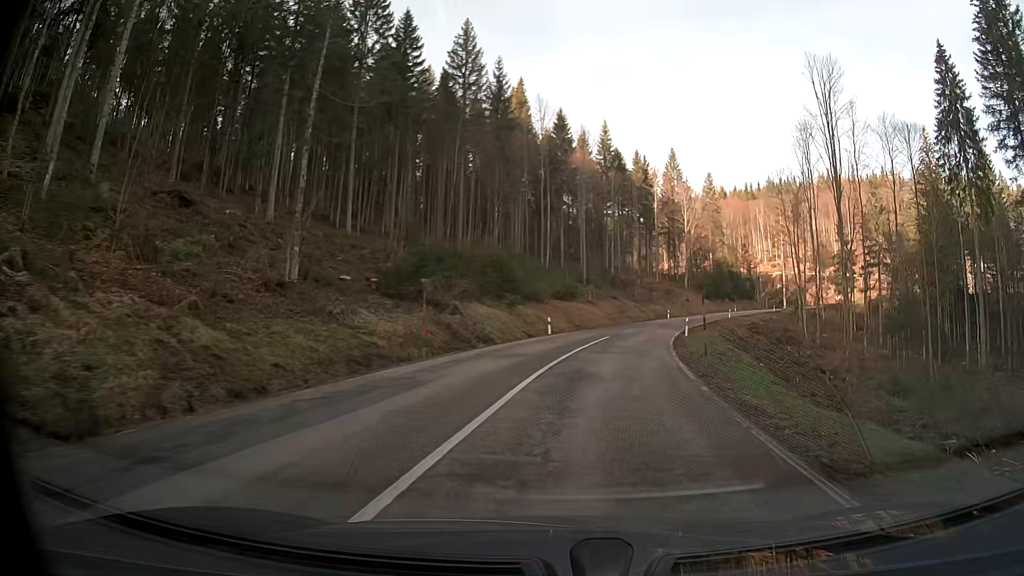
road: secondary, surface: asphalt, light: Day
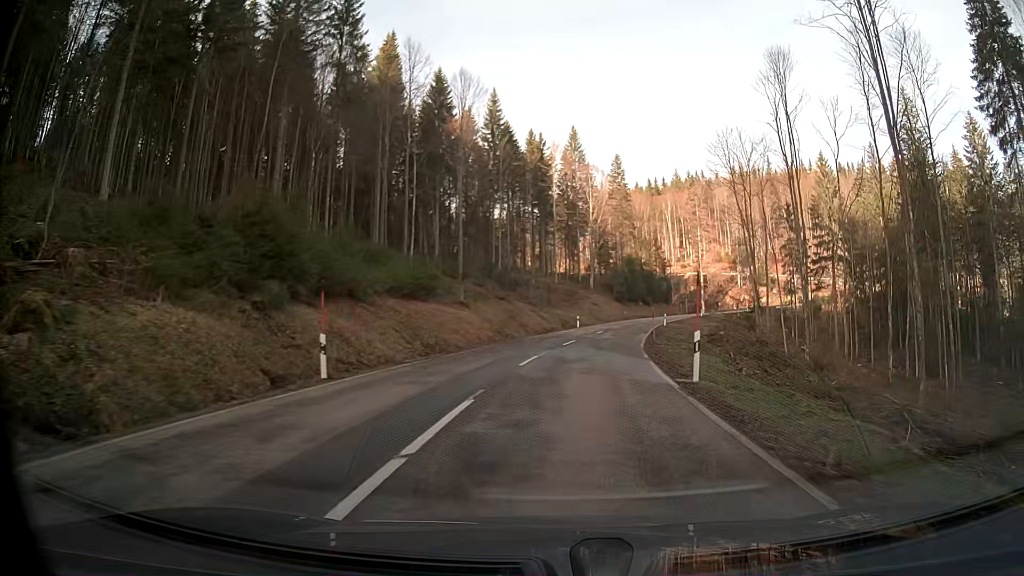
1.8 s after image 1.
(+2.1, +25.9) m; +9°
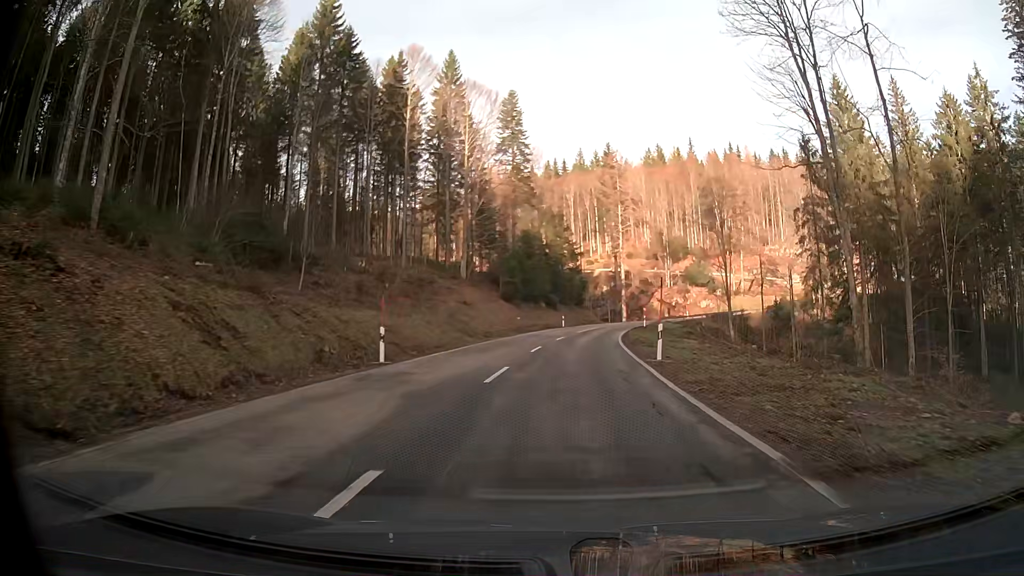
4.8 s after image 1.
(+3.9, +44.1) m; +10°
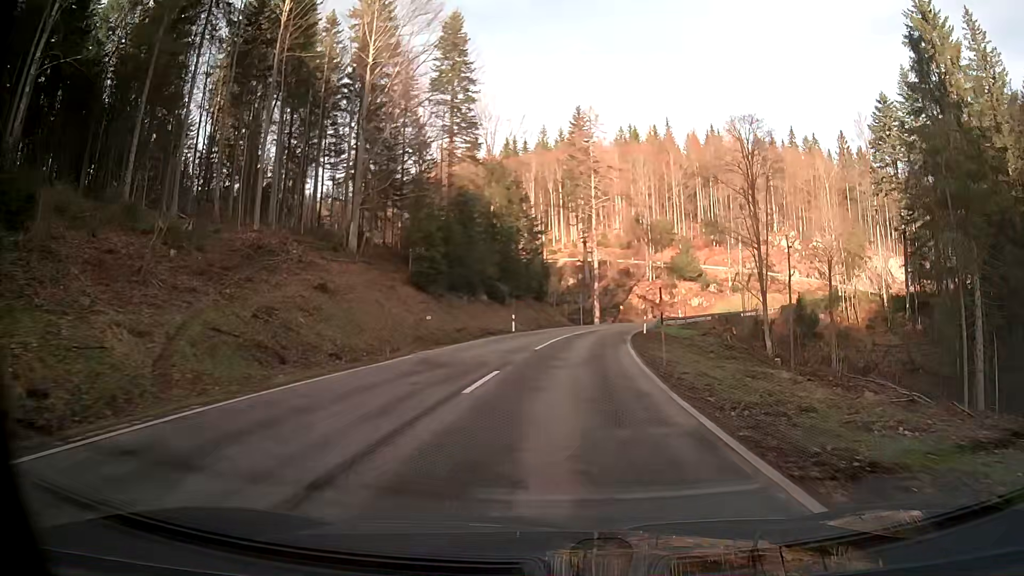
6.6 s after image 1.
(+0.7, +25.9) m; +3°
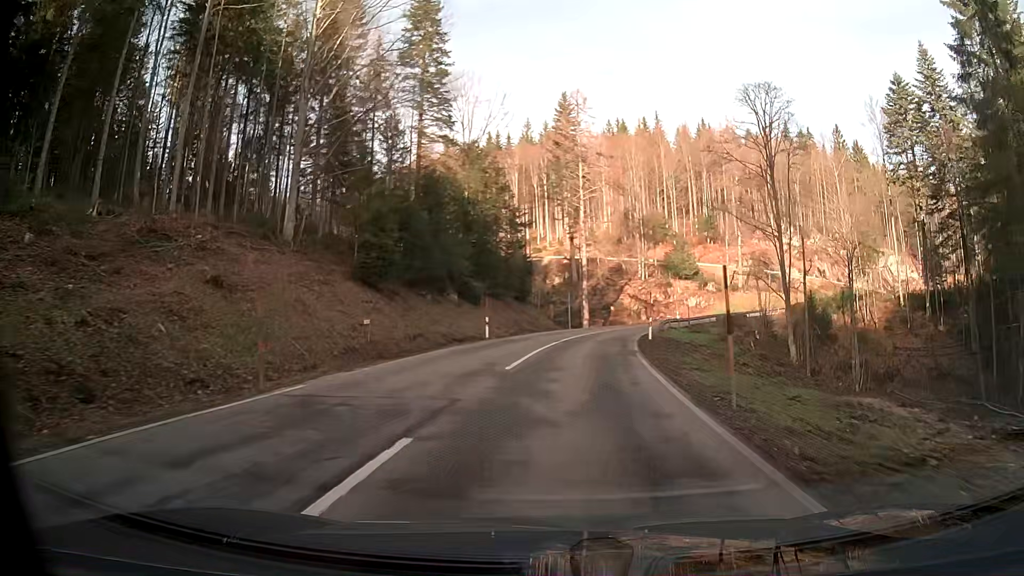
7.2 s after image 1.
(+0.1, +8.3) m; +1°
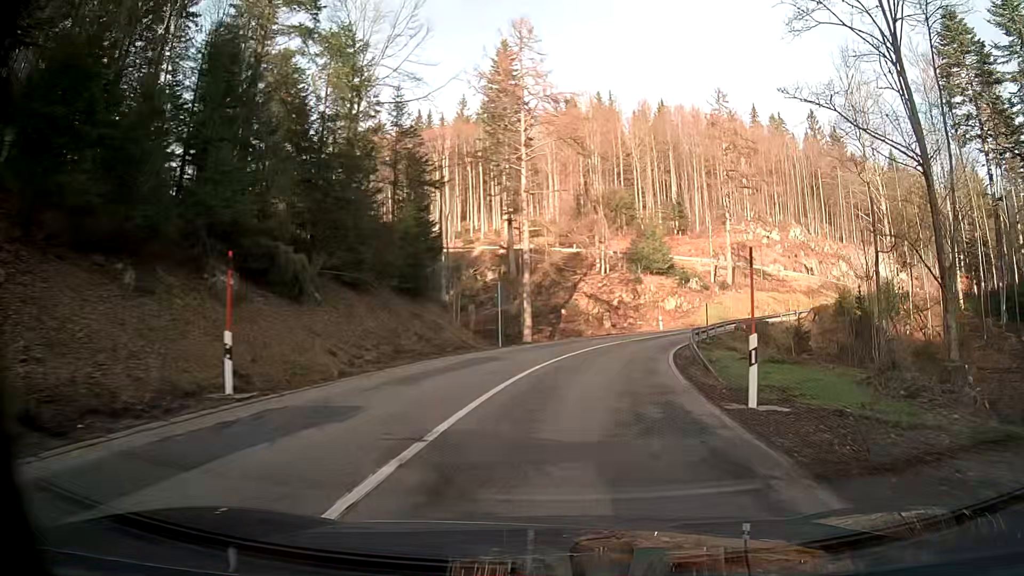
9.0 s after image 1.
(+1.0, +24.1) m; +6°
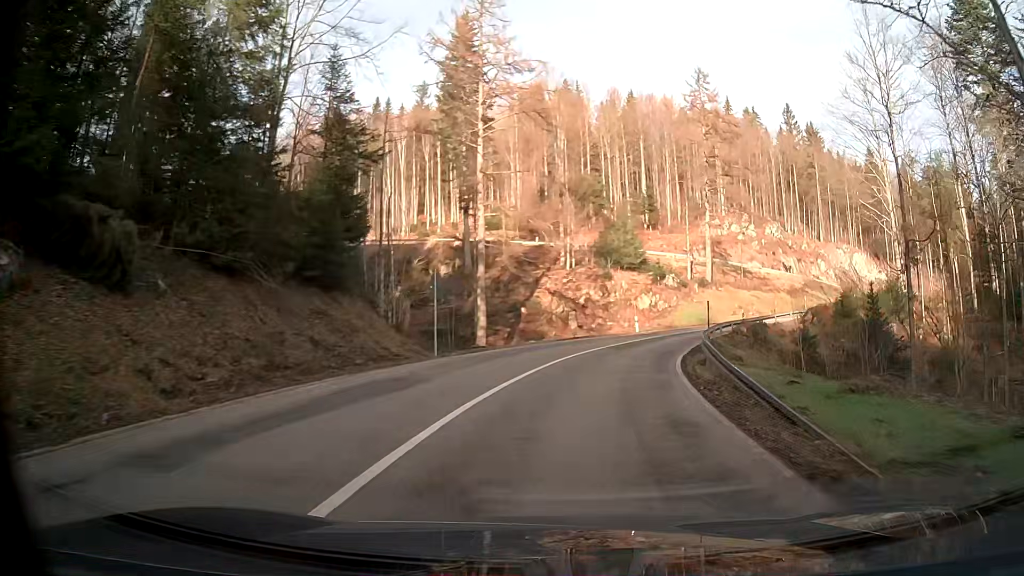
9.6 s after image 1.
(+0.2, +7.8) m; +3°
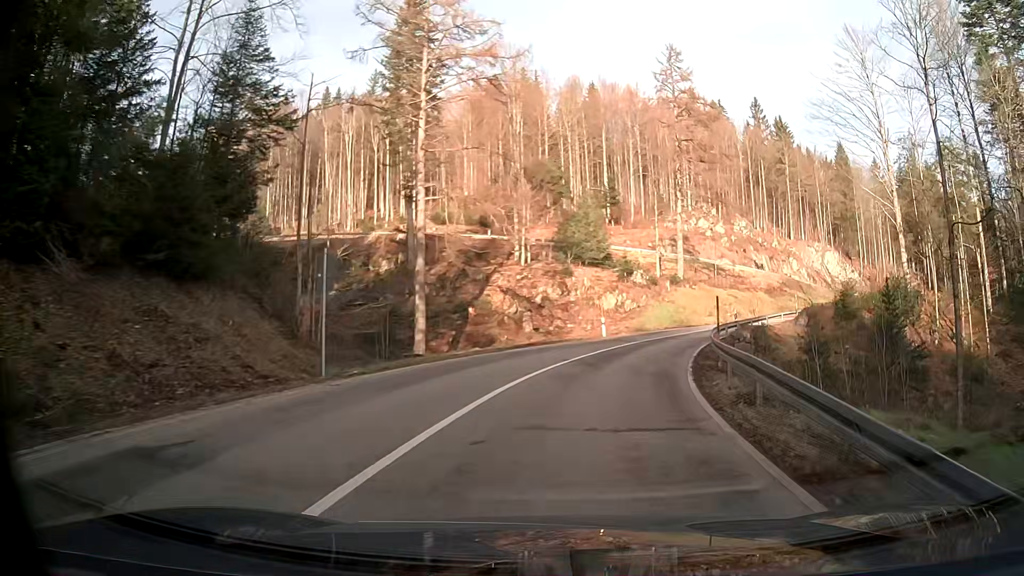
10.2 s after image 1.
(+0.3, +7.6) m; +4°
(0, +10) (+2, +20) (+5, +29) (+9, +38) (+14, +47) (+21, +55) (+27, +62) (+34, +69) (+42, +76) (+49, +83) m
